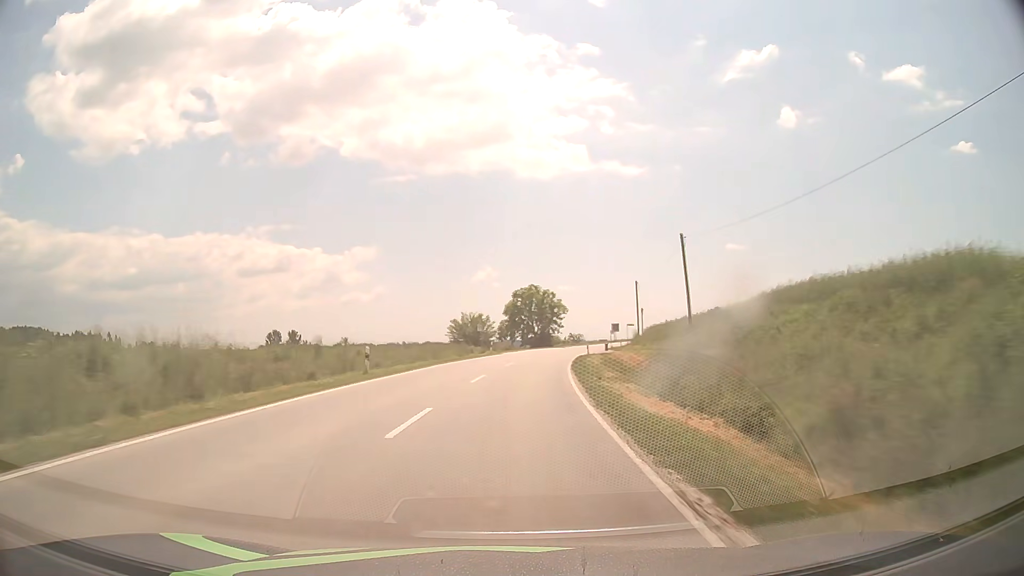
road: secondary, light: Day
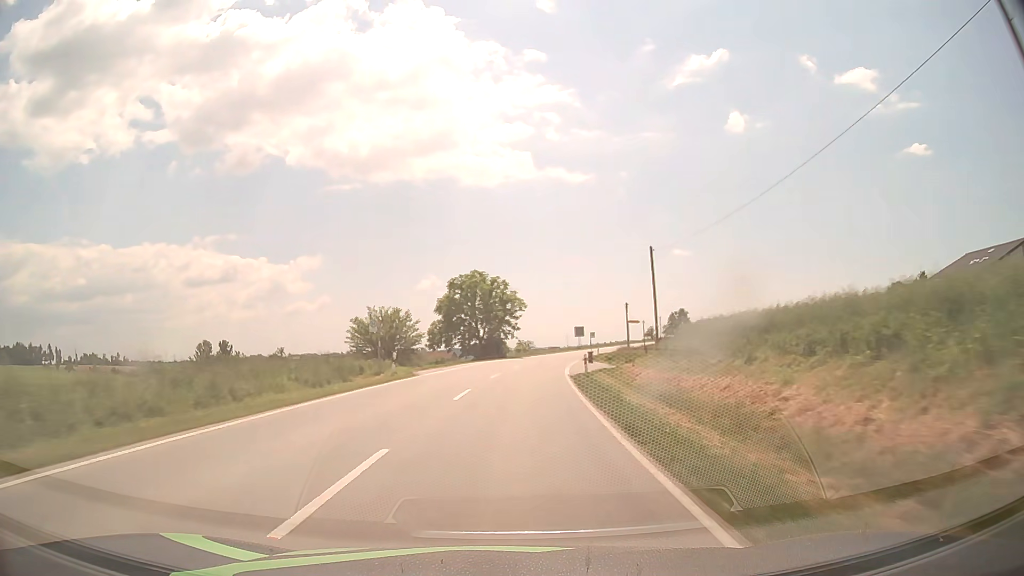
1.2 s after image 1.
(+1.2, +28.6) m; +5°
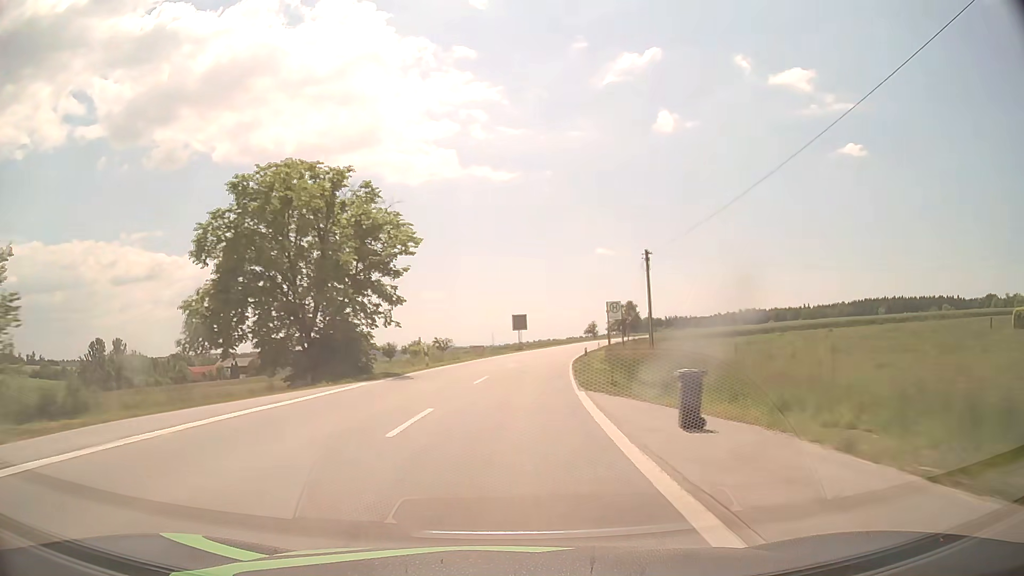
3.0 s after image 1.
(+2.5, +42.7) m; +7°
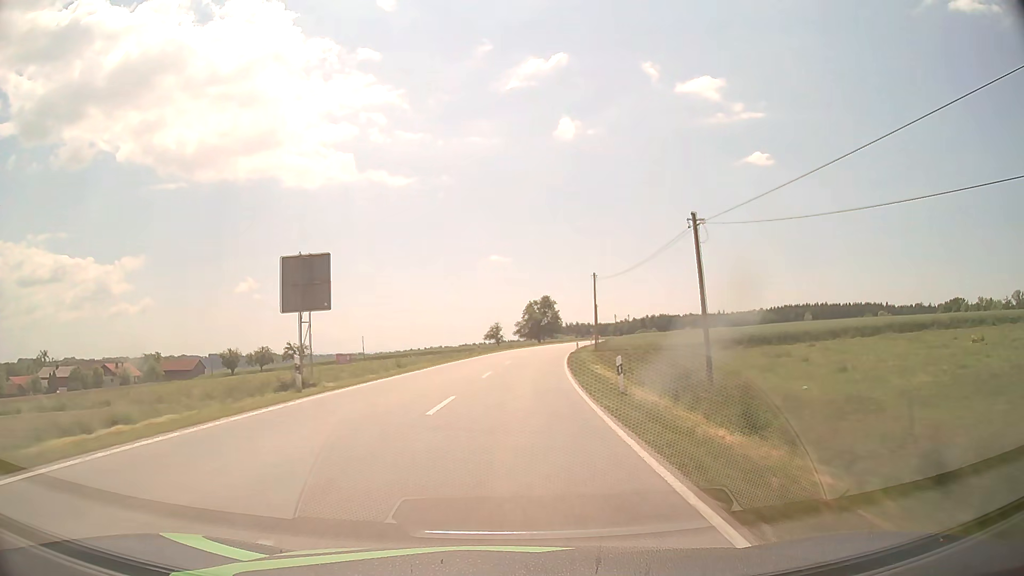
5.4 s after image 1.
(+4.5, +56.6) m; +9°
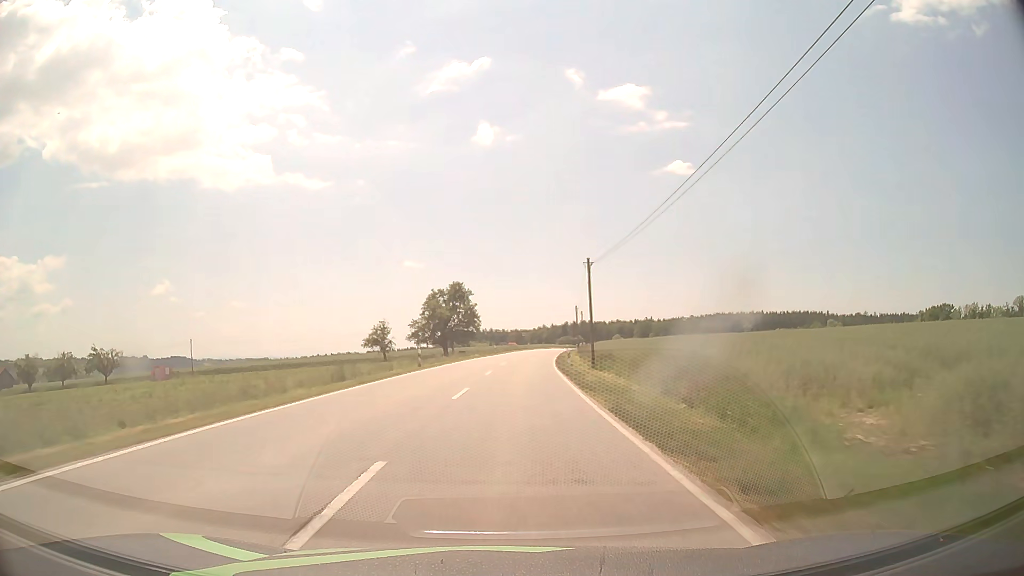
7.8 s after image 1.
(+3.6, +56.4) m; +8°
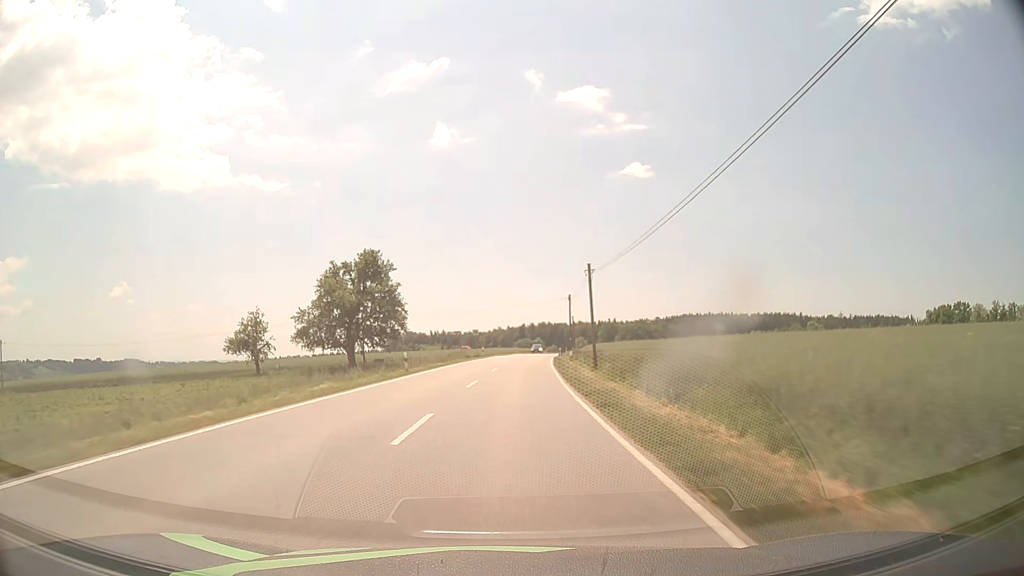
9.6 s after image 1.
(+1.5, +42.4) m; +4°
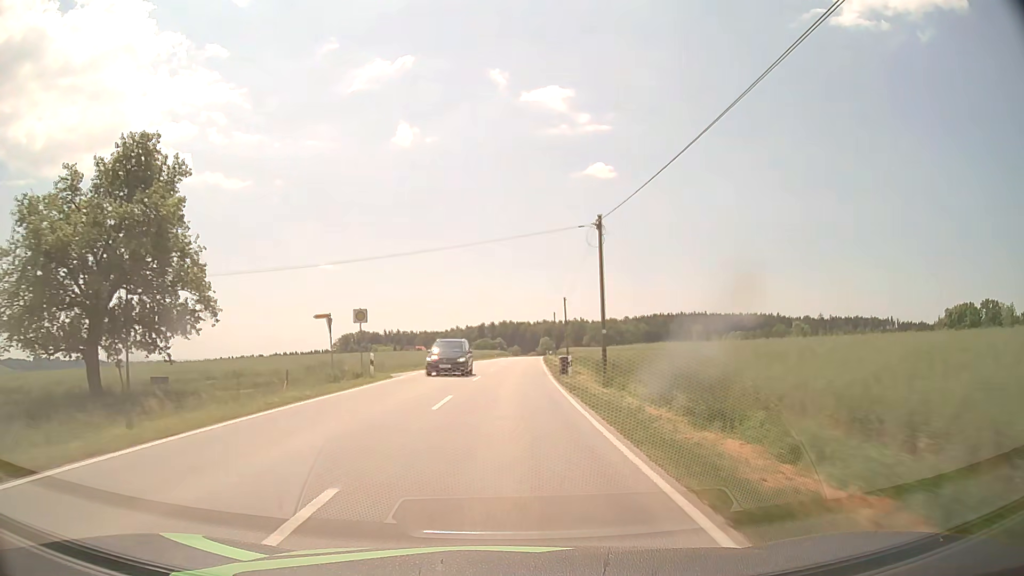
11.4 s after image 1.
(+1.3, +42.5) m; +3°
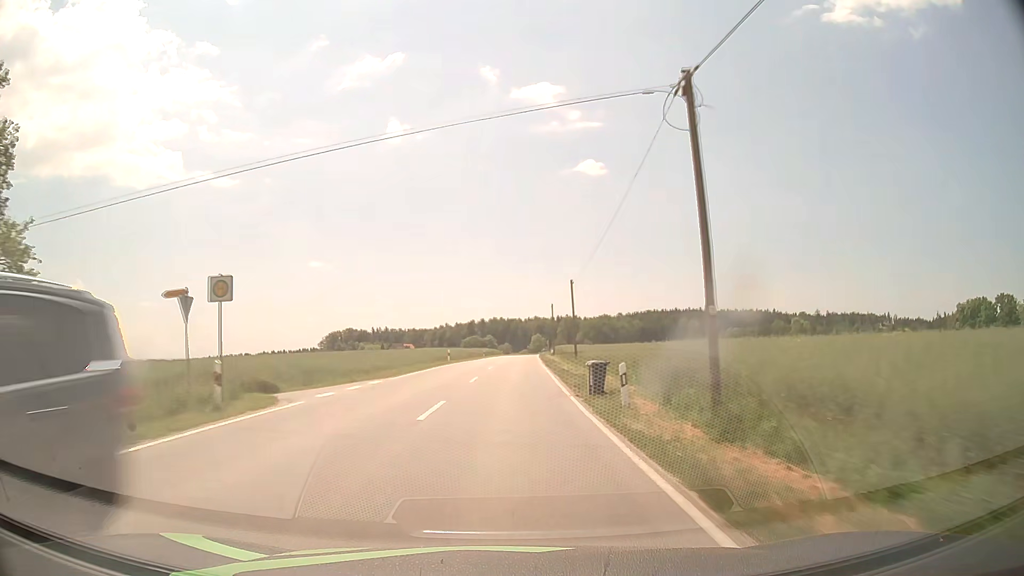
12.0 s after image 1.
(+0.1, +14.2) m; +1°
(0, +10) (0, +20) (0, +30) (+1, +40) (+1, +50) (+1, +60) (+2, +70) (+2, +80) (+3, +90) (+3, +100) m
